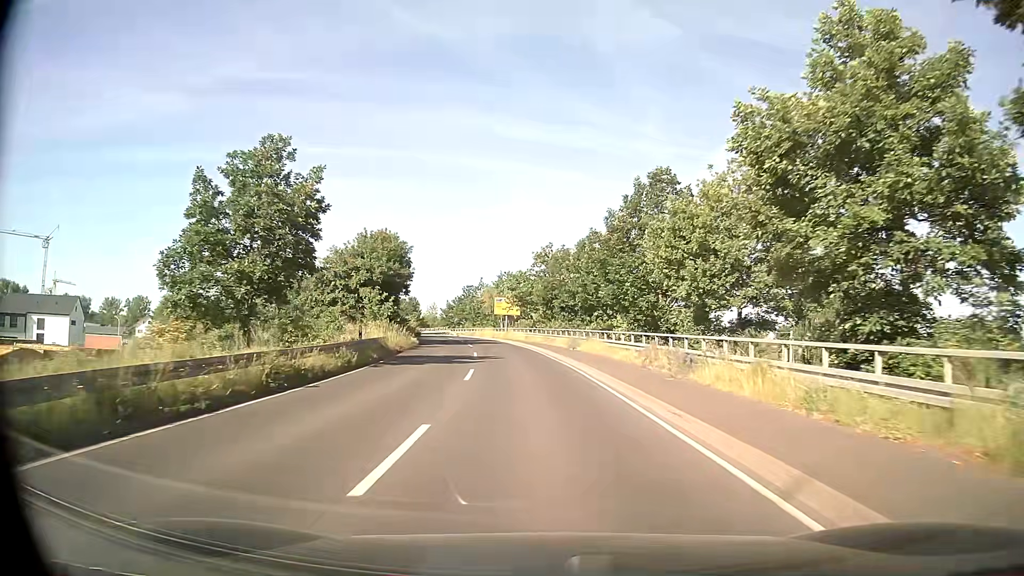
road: tertiary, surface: asphalt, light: Day
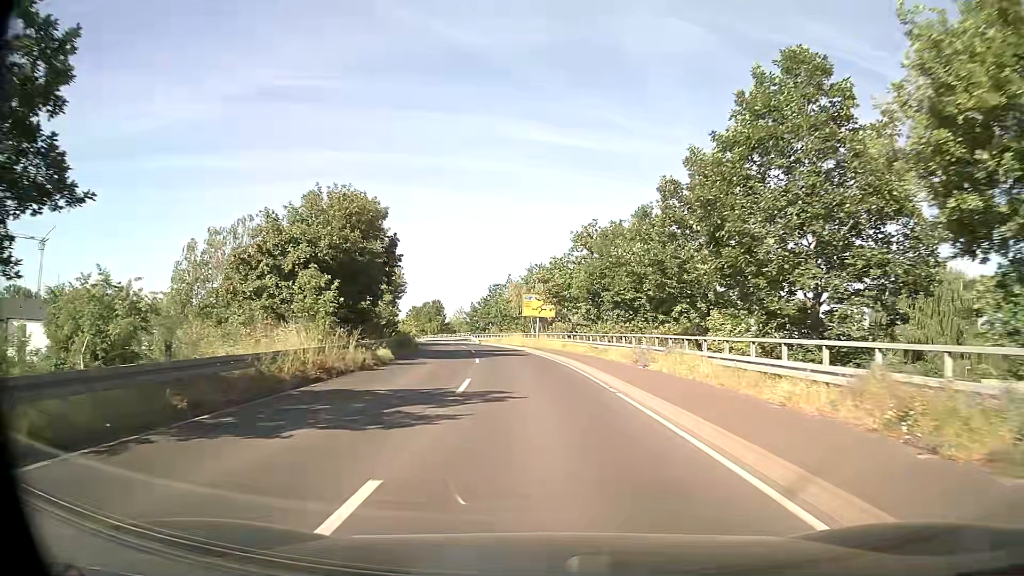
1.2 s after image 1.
(-0.4, +15.8) m; -3°
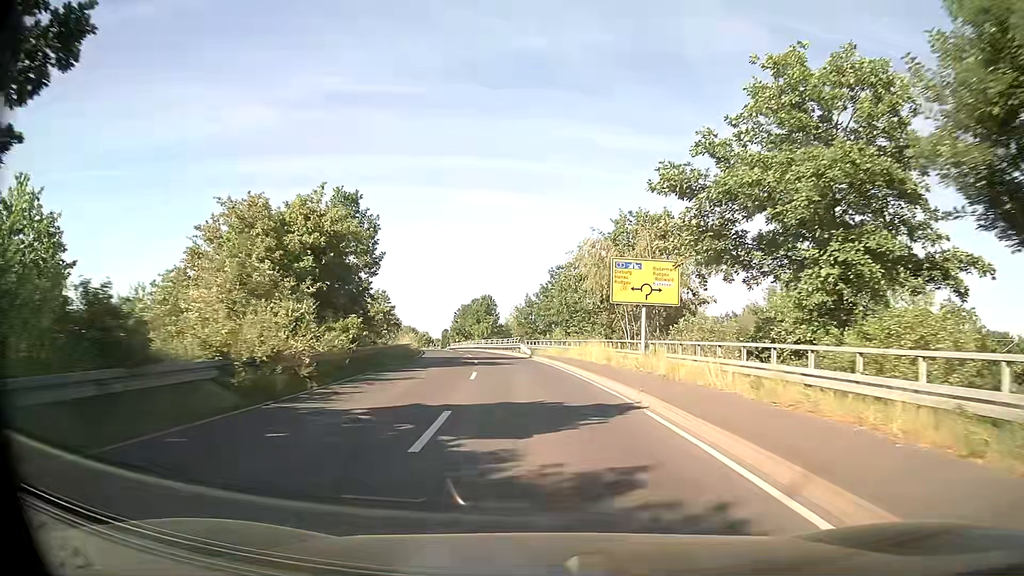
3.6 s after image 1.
(-1.5, +30.9) m; -6°
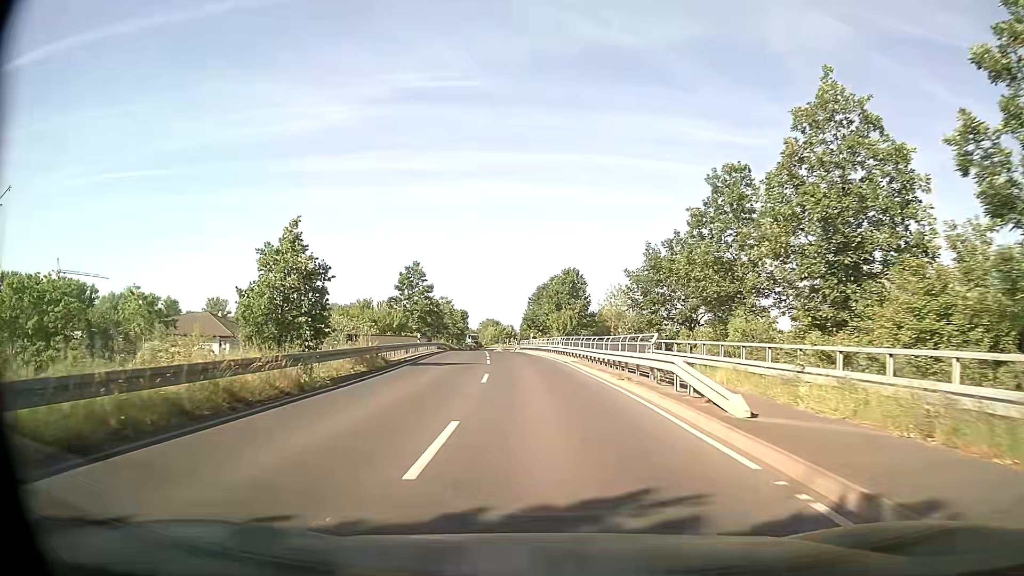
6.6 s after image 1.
(-2.4, +37.9) m; -7°
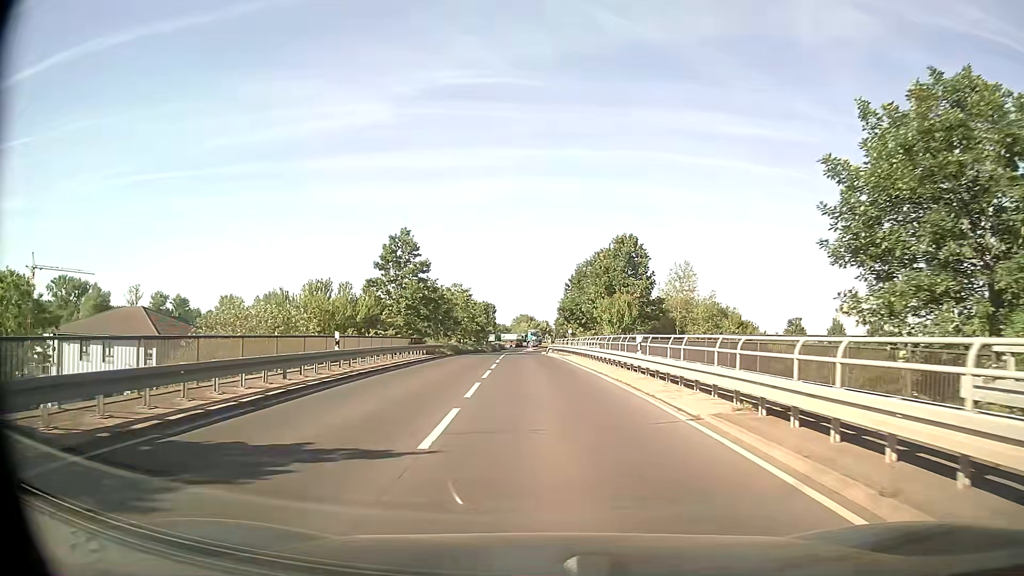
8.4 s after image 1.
(-0.8, +22.9) m; -3°
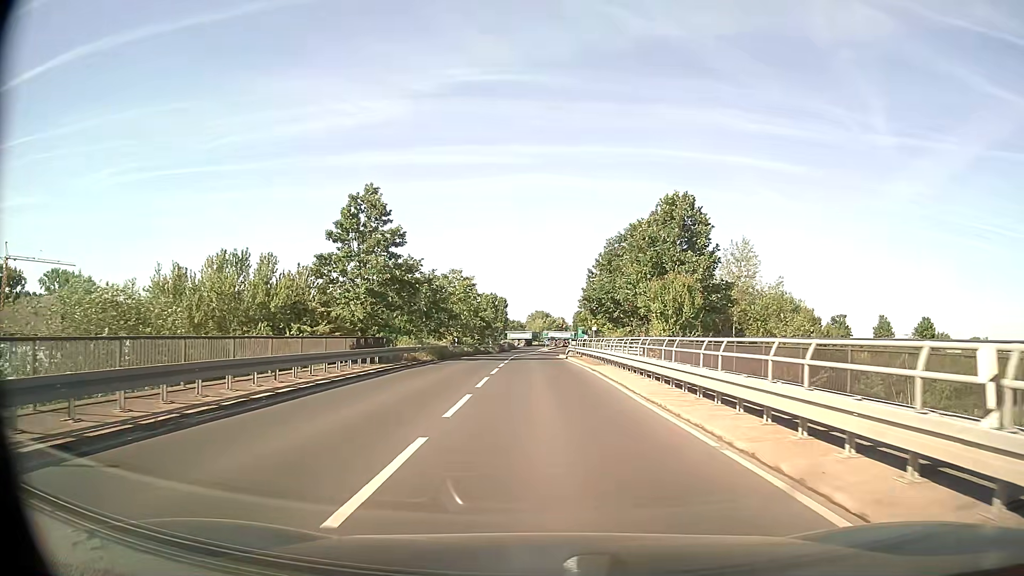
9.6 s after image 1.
(-0.2, +15.4) m; -1°
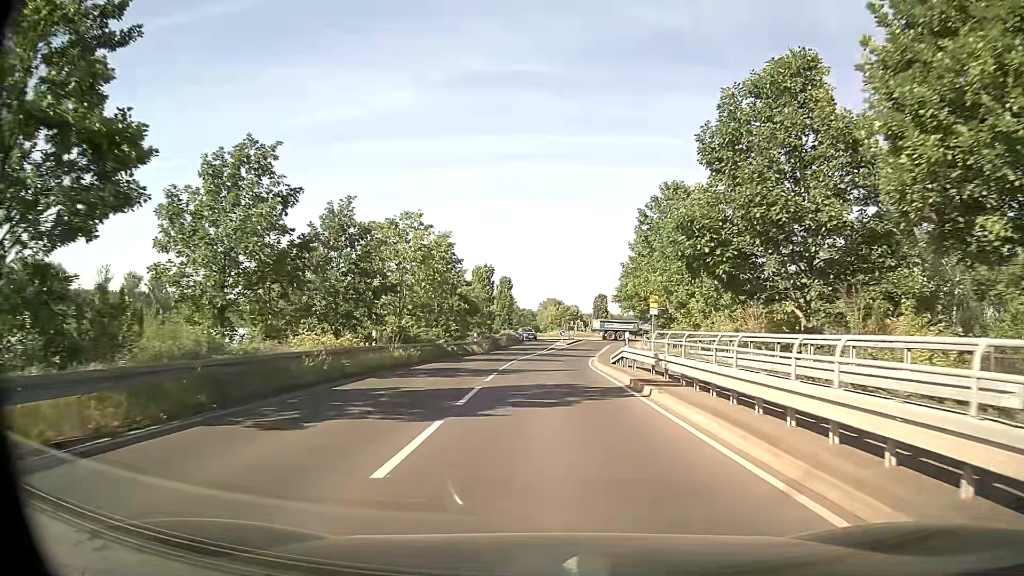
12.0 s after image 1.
(-0.3, +28.8) m; -1°
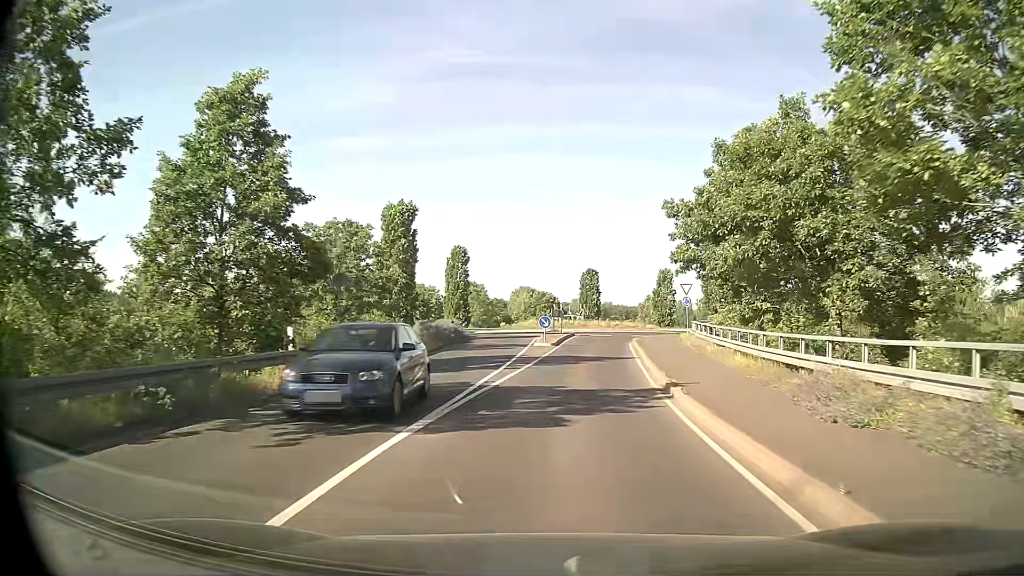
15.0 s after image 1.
(+0.5, +32.2) m; +3°
